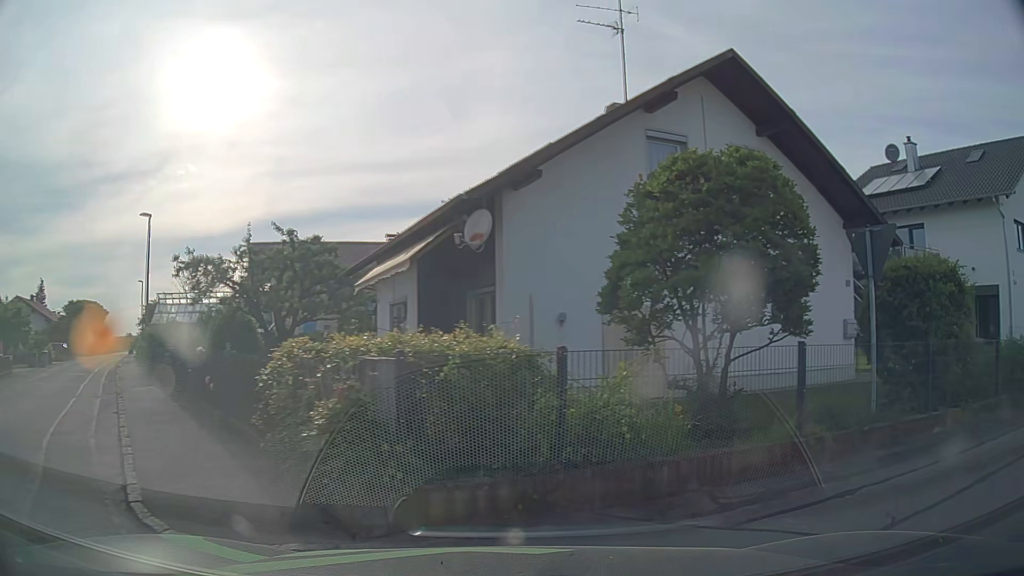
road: residential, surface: asphalt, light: Day
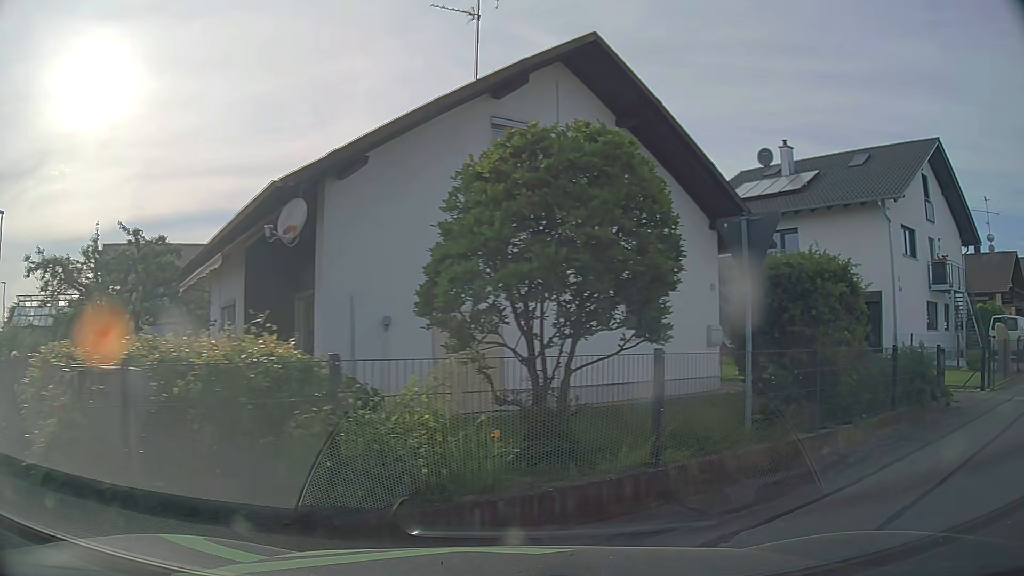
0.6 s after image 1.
(+0.1, +1.3) m; +12°
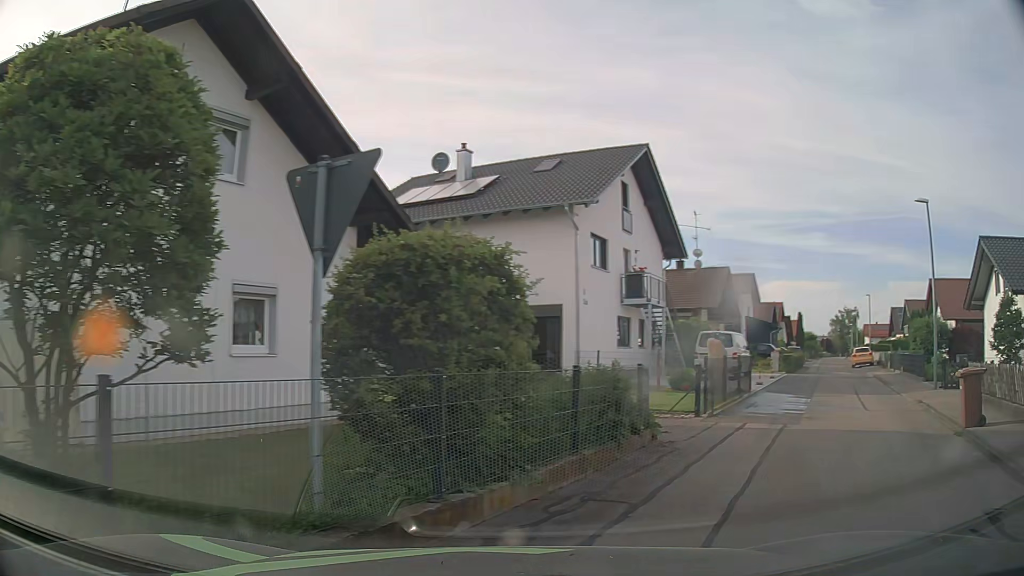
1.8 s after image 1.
(+0.6, +2.7) m; +28°
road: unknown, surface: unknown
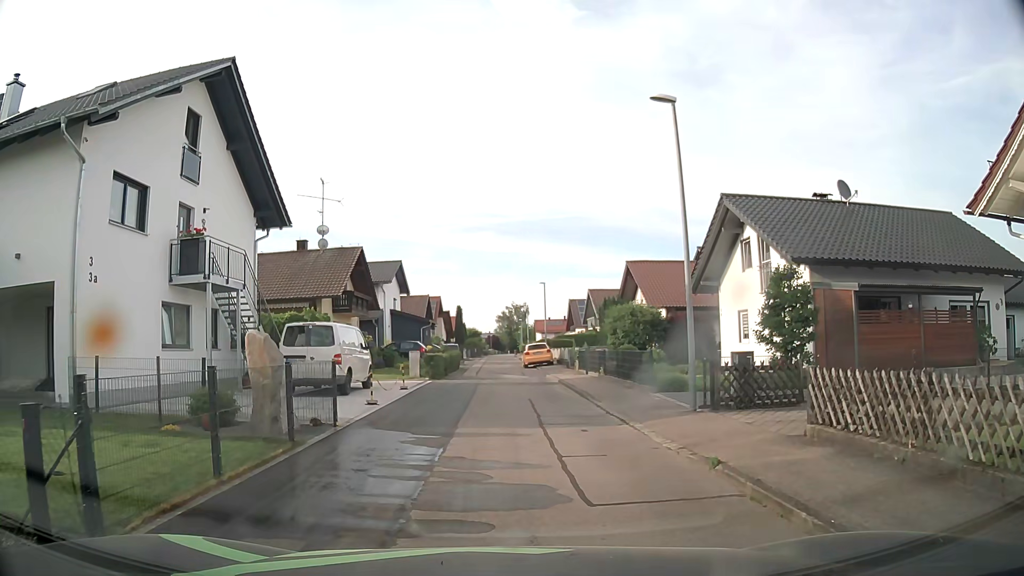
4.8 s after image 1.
(+3.7, +8.9) m; +28°
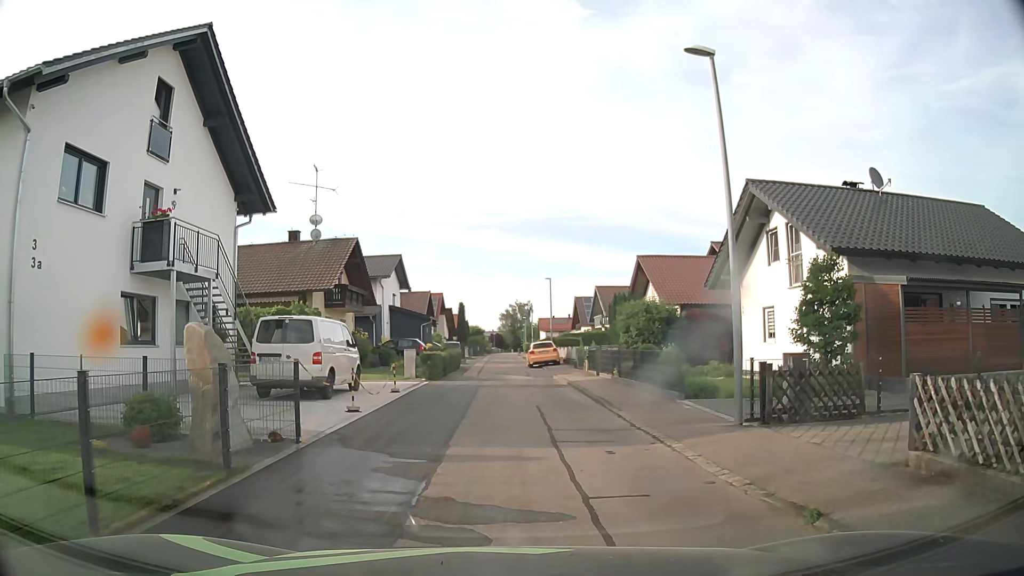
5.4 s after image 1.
(0.0, +2.3) m; -1°
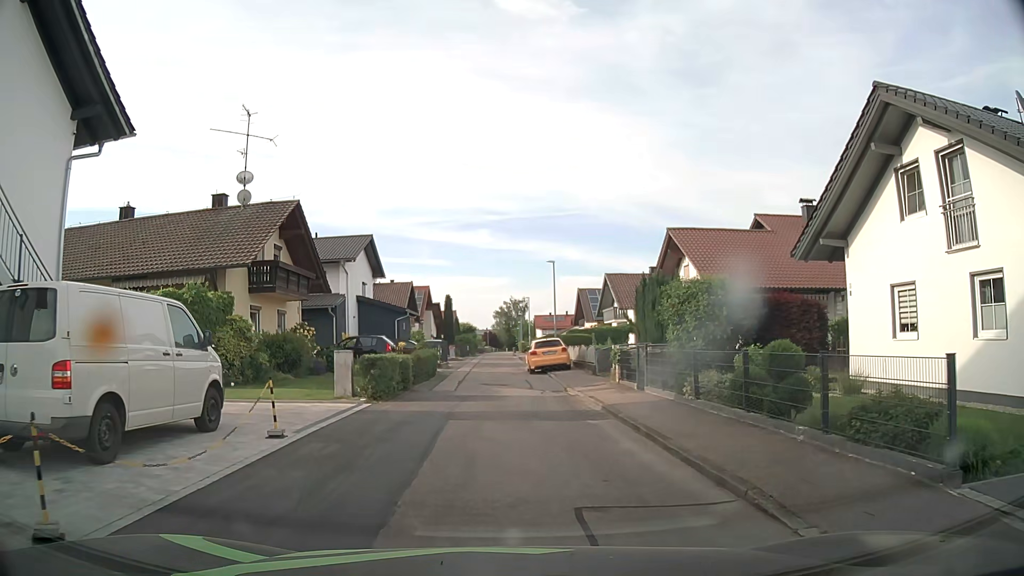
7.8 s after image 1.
(+0.2, +9.5) m; +1°
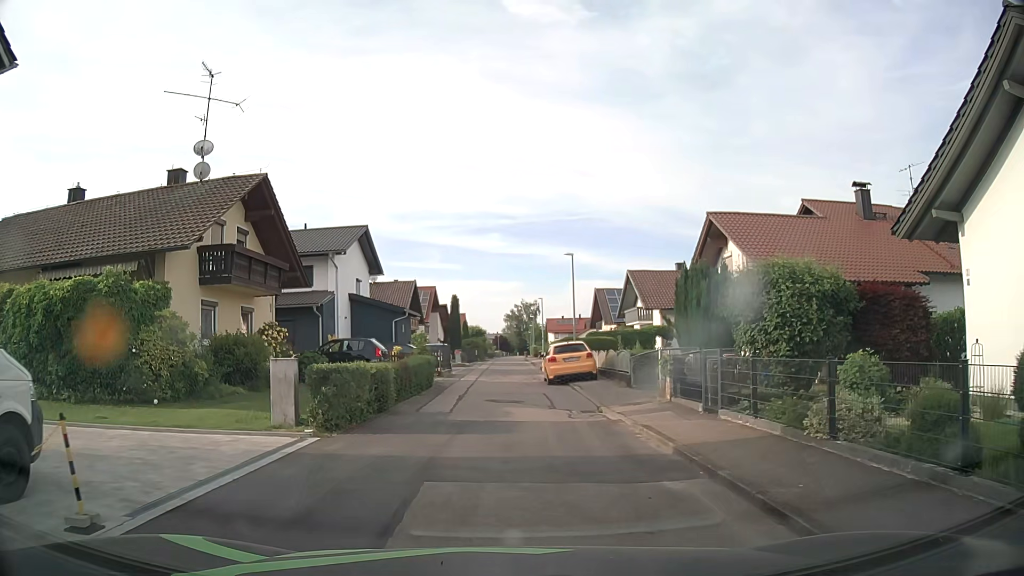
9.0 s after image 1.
(0.0, +5.0) m; 0°
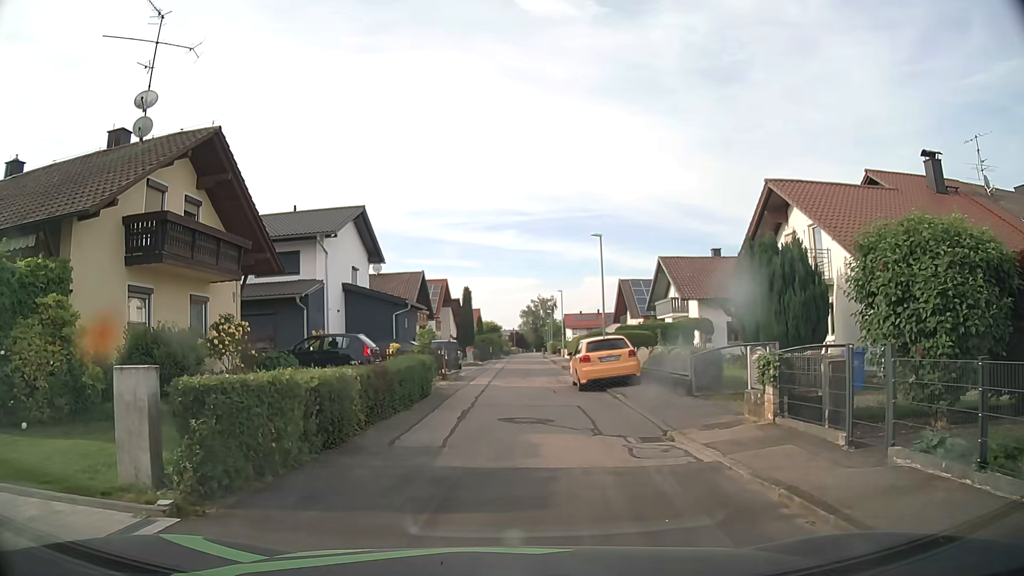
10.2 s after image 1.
(-0.1, +5.0) m; -2°
